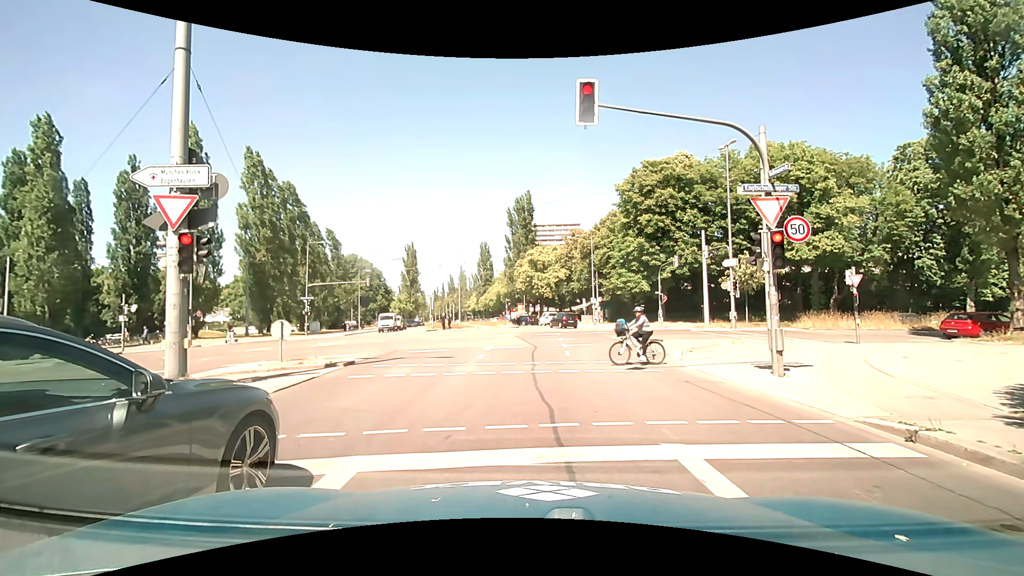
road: secondary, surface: asphalt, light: Day
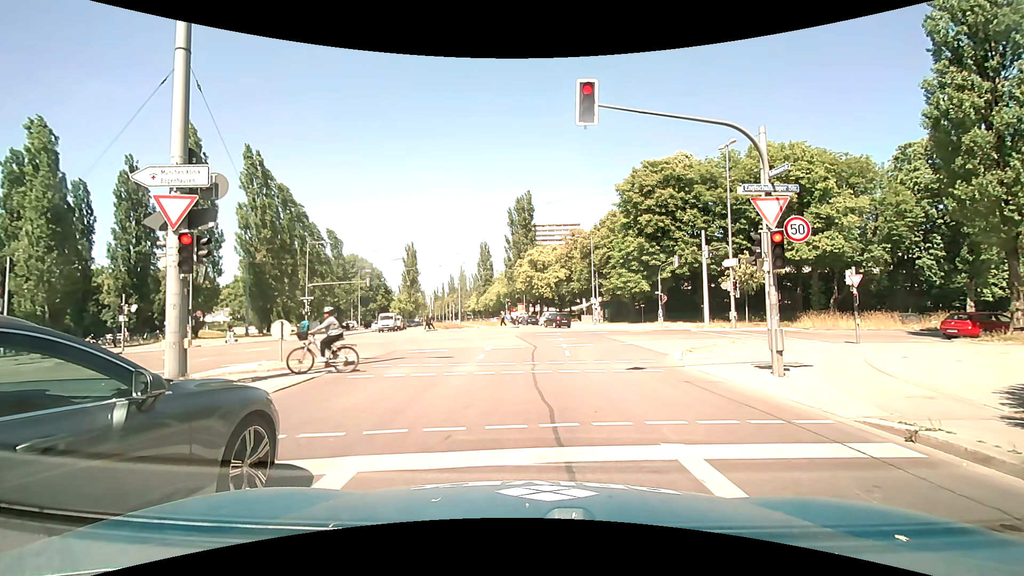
(0.0, 0.0) m; 0°
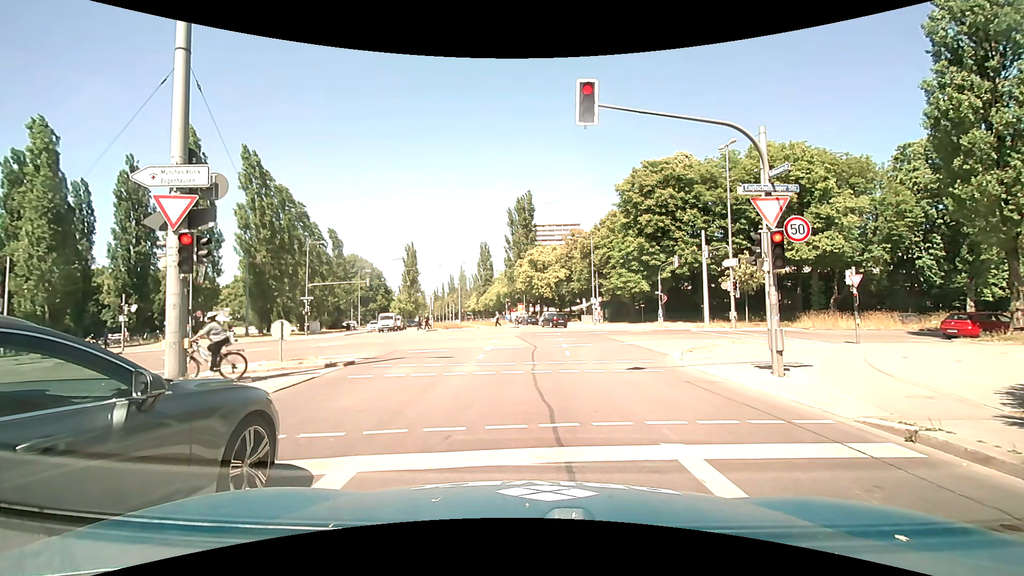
(0.0, 0.0) m; 0°
(0, +10) (0, +20) (0, +30) (0, +40) (+1, +50) (0, +60) (-2, +70) (-3, +80) (-5, +90) (-7, +99) m
